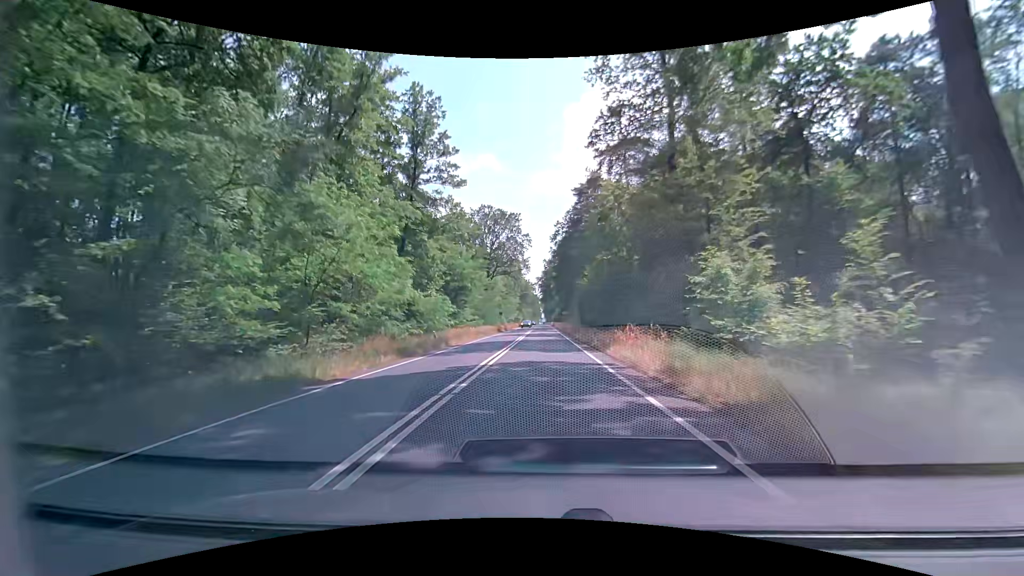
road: primary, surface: asphalt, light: Day
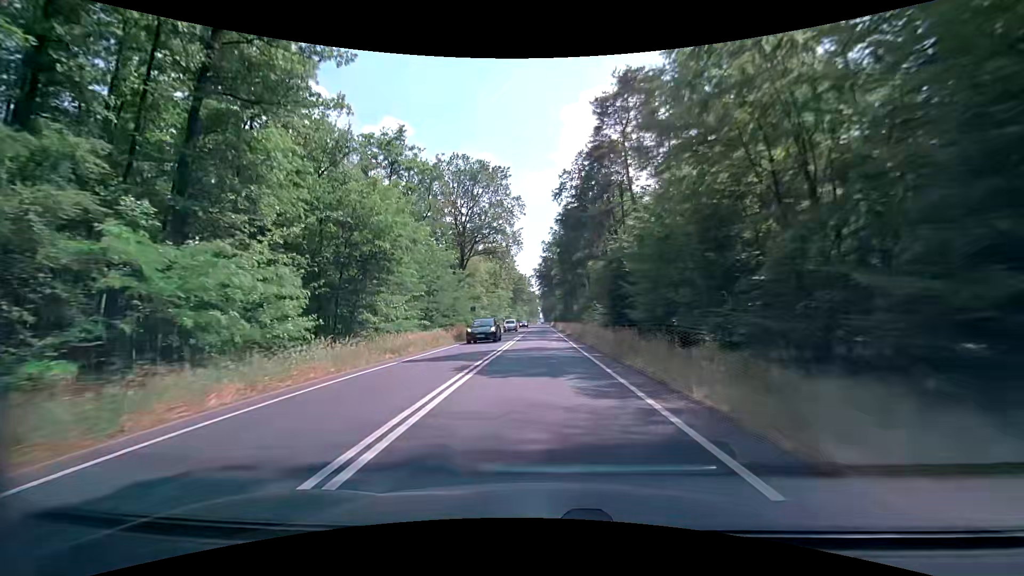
(-0.1, +30.4) m; 0°
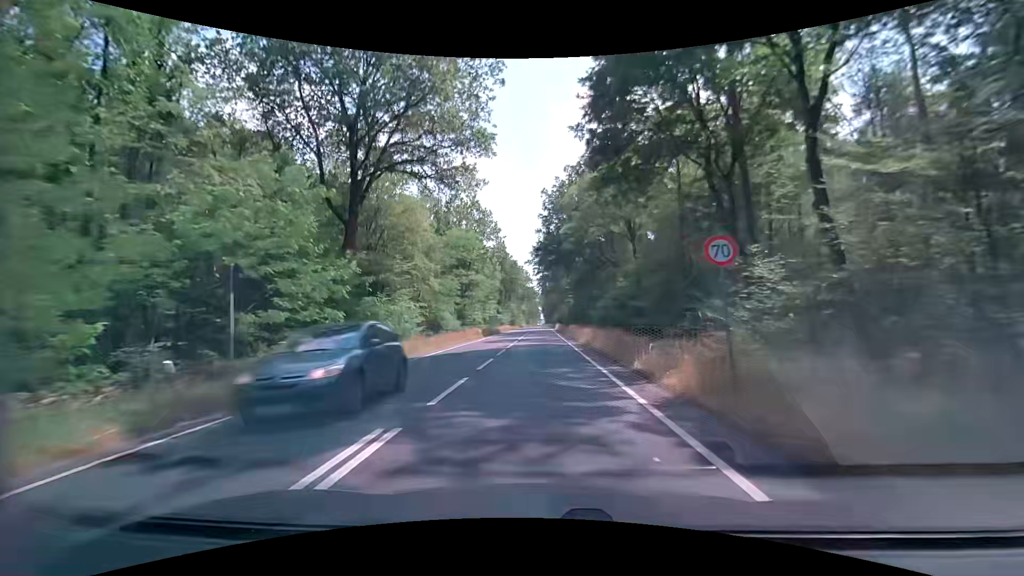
(-0.2, +40.3) m; 0°
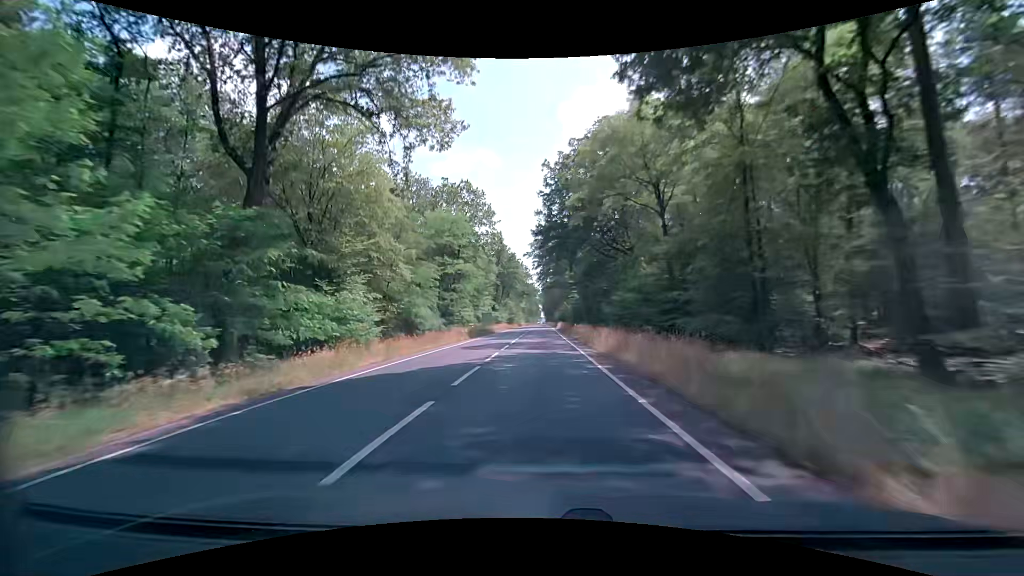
(-0.1, +10.0) m; -1°
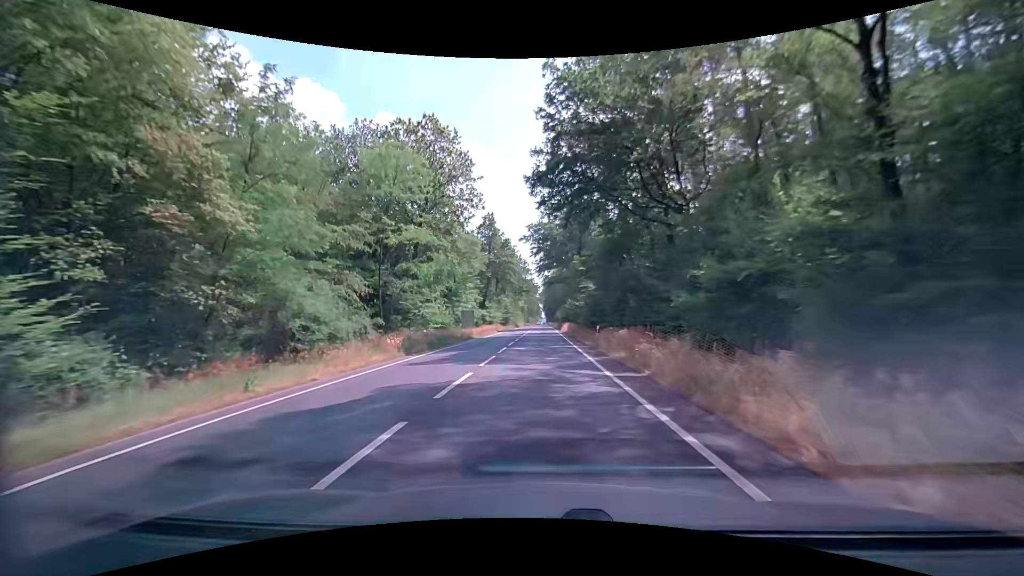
(+0.1, +20.0) m; 0°
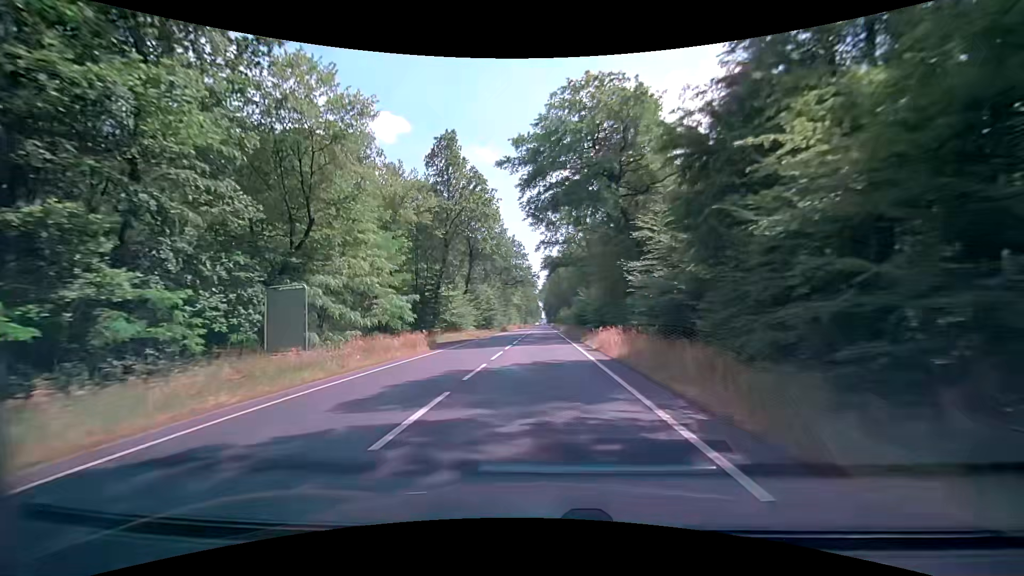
(0.0, +40.2) m; 0°
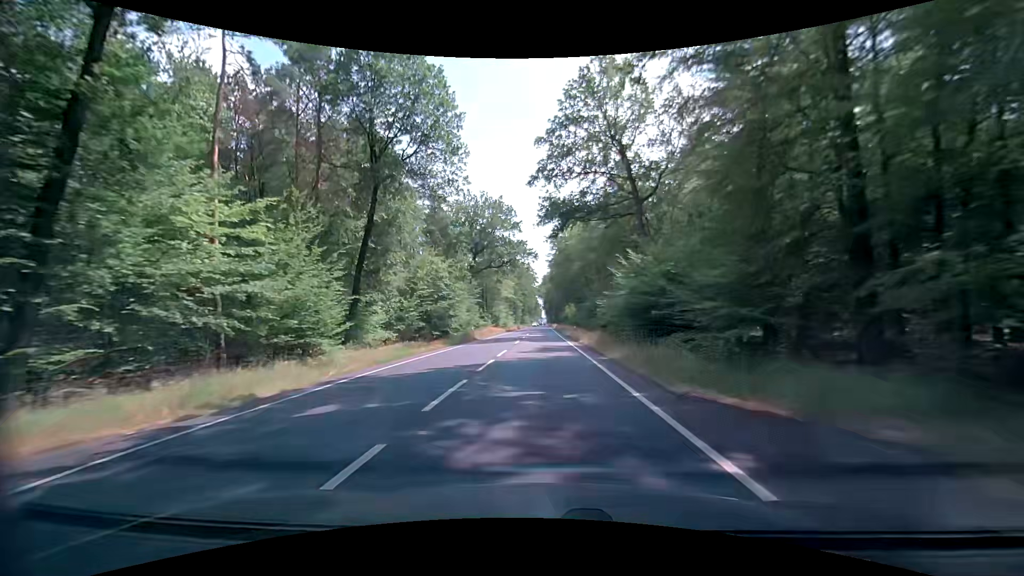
(-0.1, +40.6) m; 0°
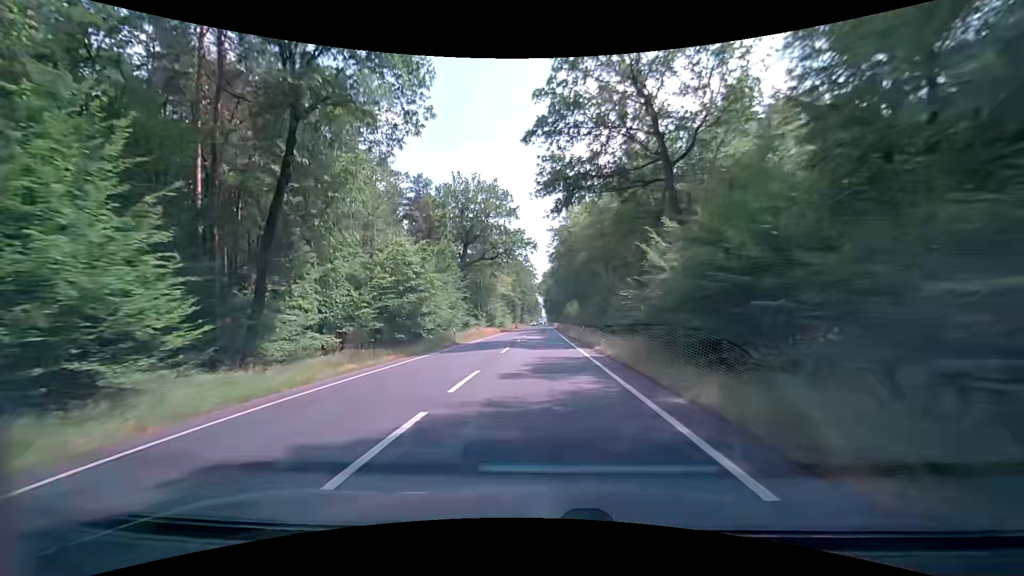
(0.0, +10.2) m; 0°
(0, +10) (0, +20) (0, +30) (0, +40) (0, +50) (0, +60) (0, +70) (0, +80) (0, +90) (+1, +100) m
